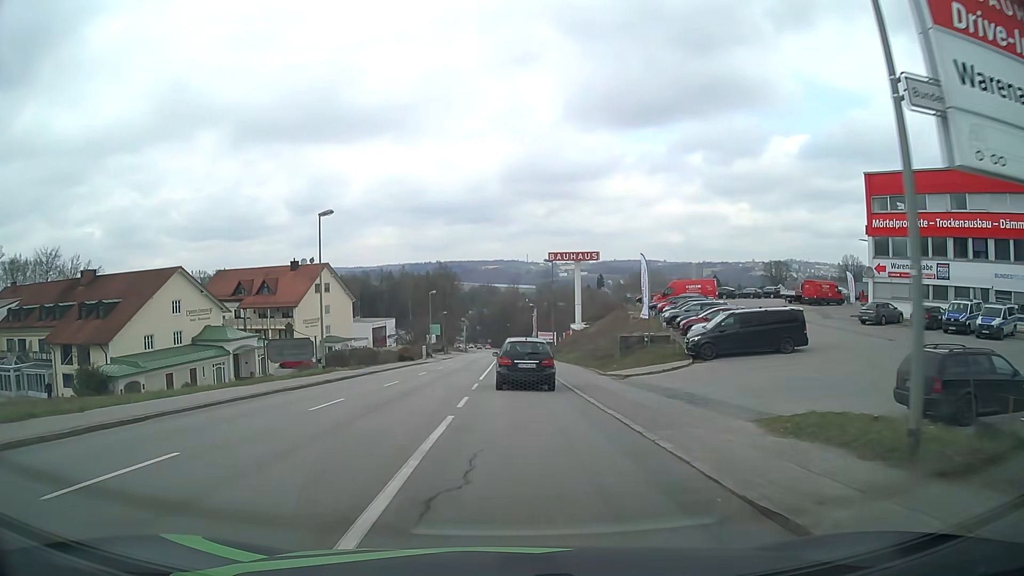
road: tertiary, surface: asphalt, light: Day
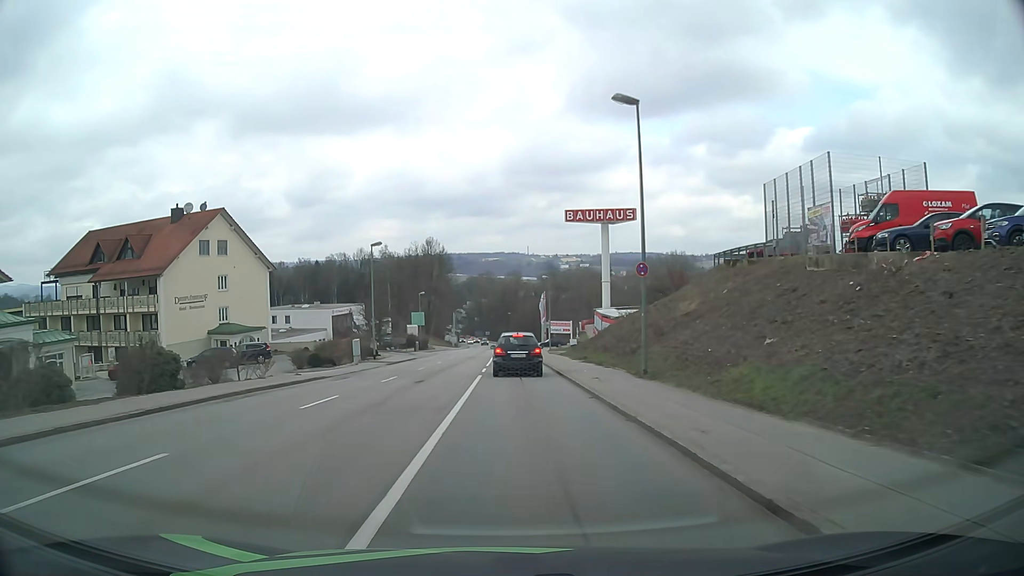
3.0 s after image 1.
(0.0, +36.8) m; 0°
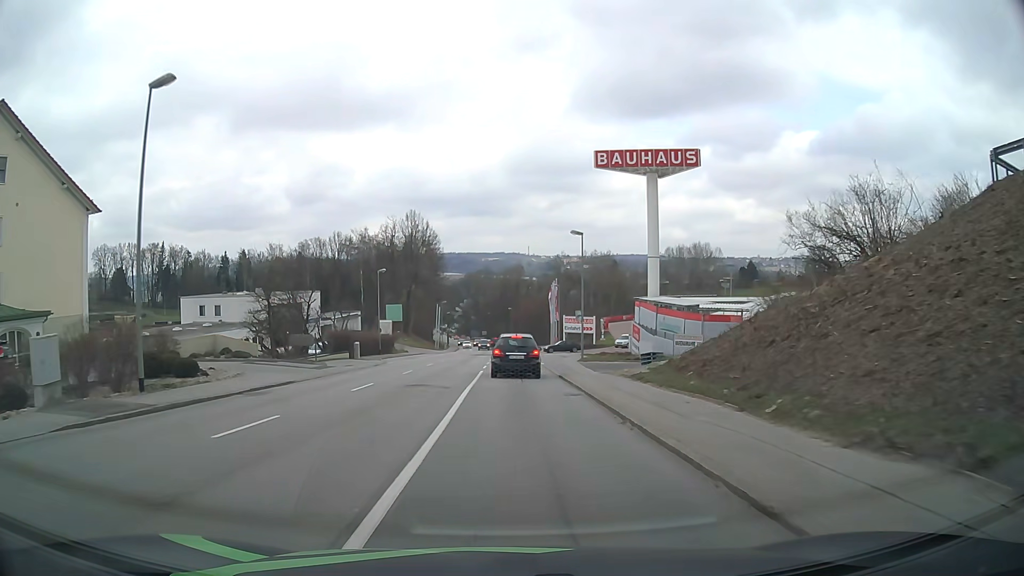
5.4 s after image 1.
(+0.1, +31.3) m; 0°
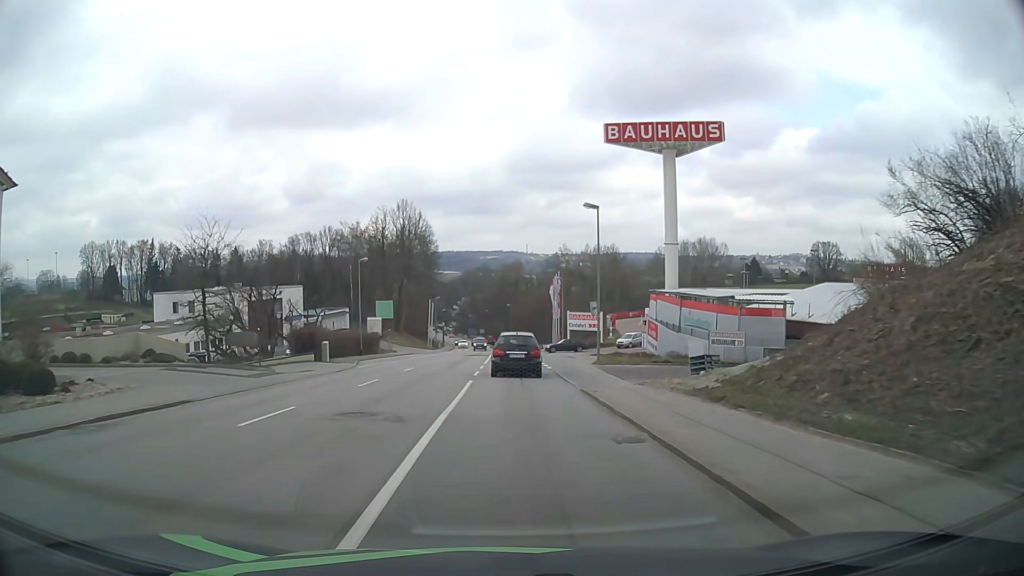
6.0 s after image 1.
(0.0, +7.9) m; 0°
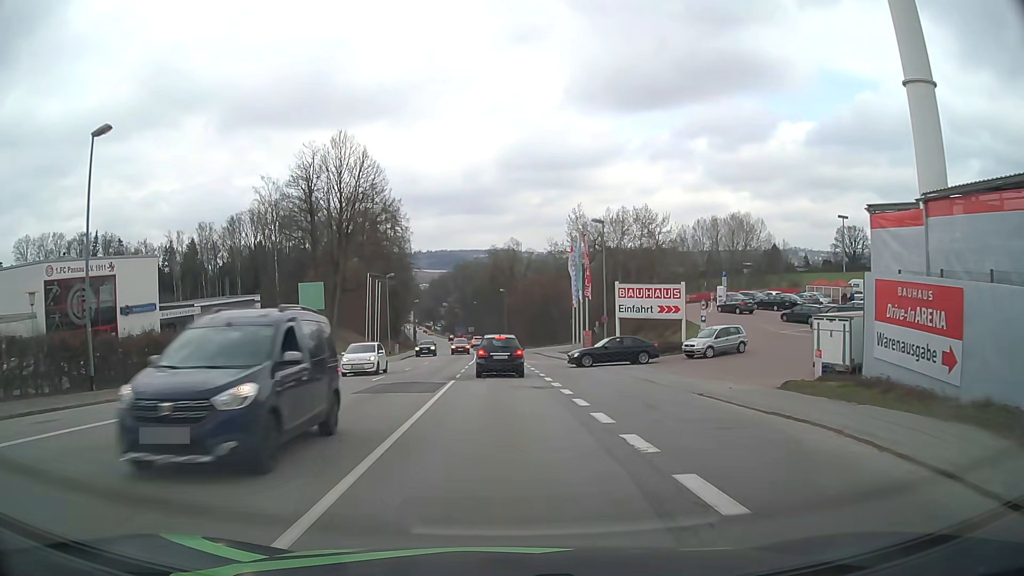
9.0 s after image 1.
(+0.3, +38.9) m; 0°
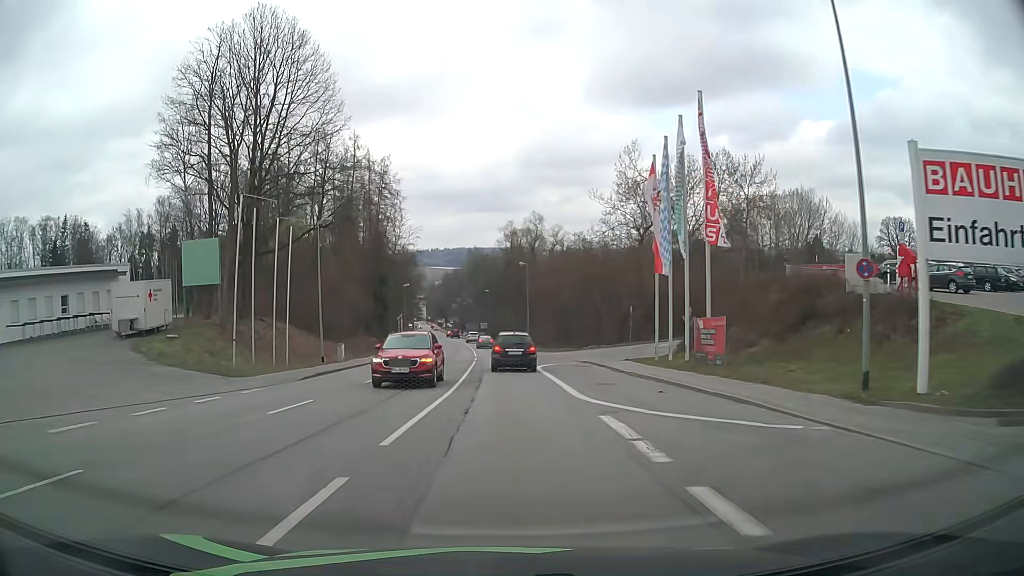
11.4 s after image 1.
(-0.2, +30.6) m; -1°
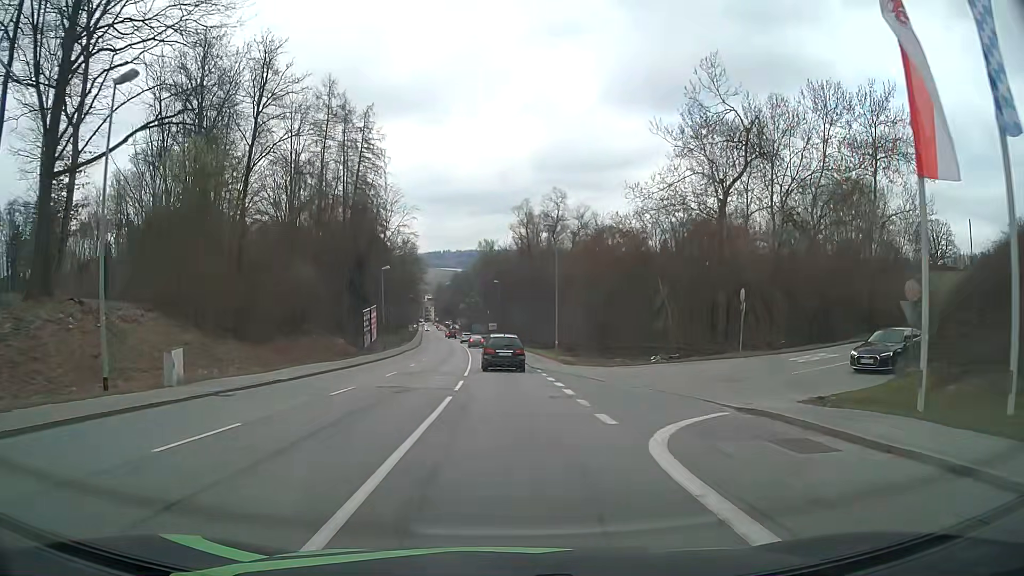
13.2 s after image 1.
(-0.2, +23.2) m; -1°
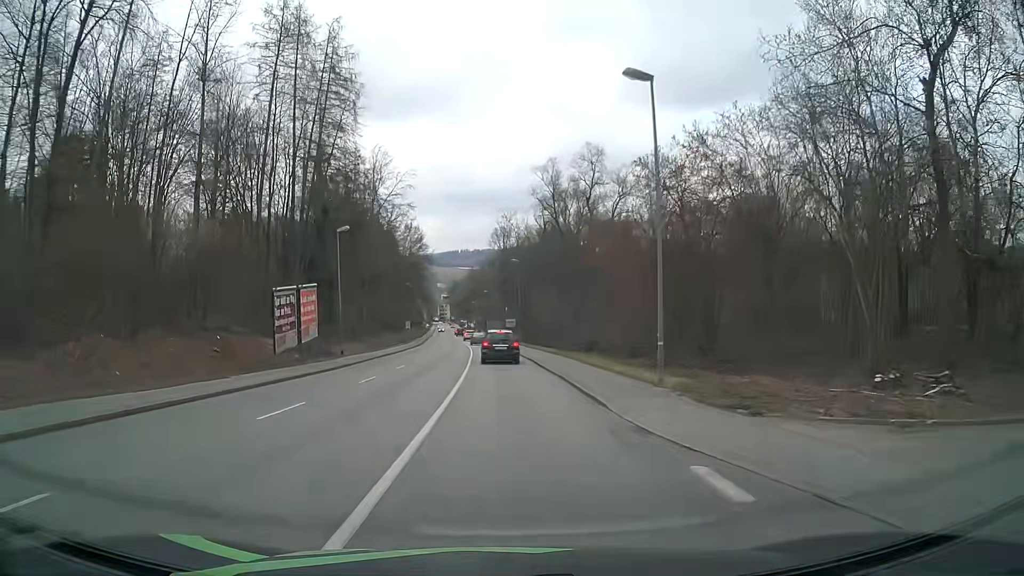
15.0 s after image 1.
(-0.5, +23.6) m; -2°
(0, +10) (0, +20) (0, +30) (-1, +40) (-1, +50) (-2, +60) (-3, +70) (-3, +80) (-4, +90) (-5, +100) m
